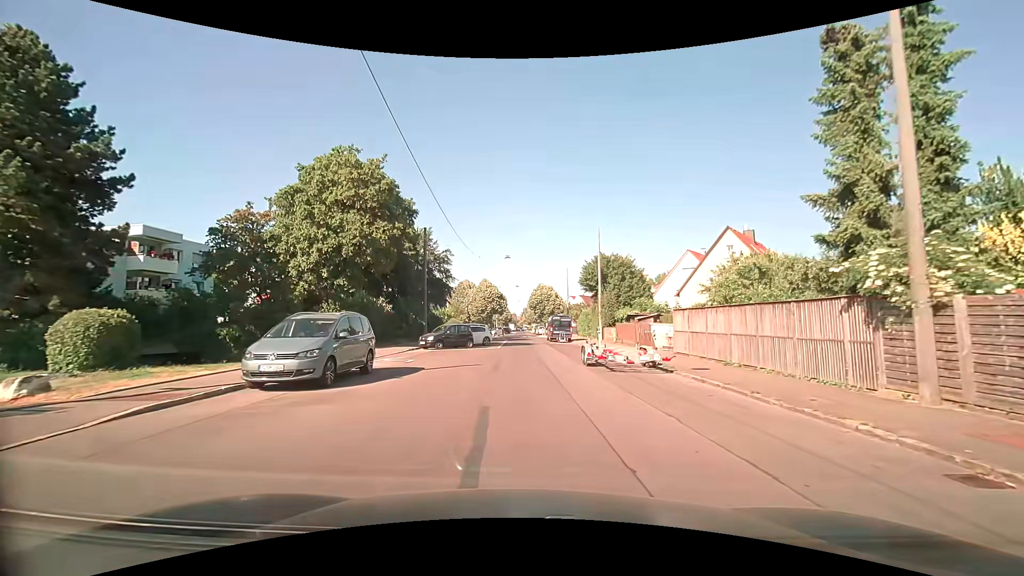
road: residential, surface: asphalt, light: Day
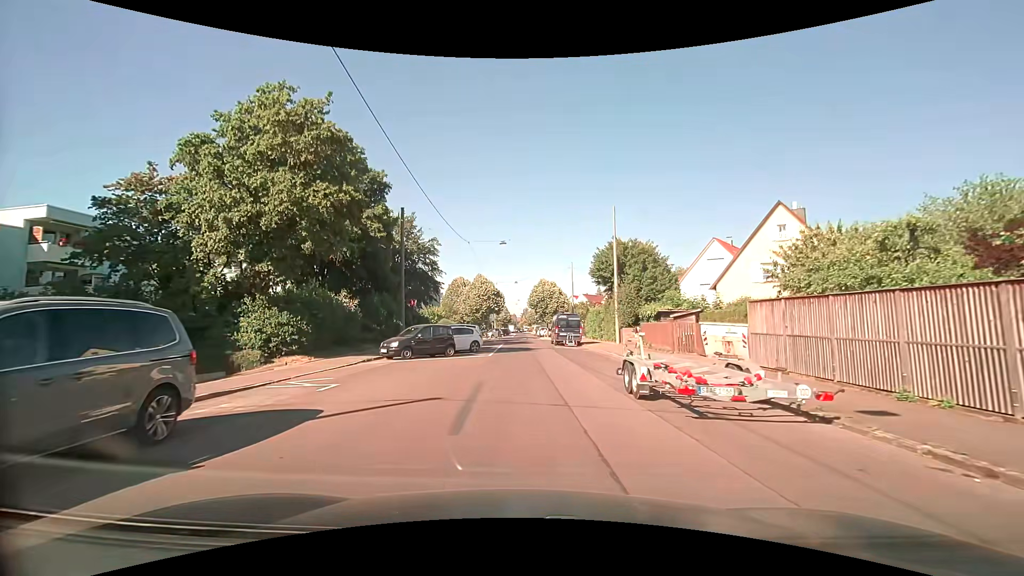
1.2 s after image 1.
(0.0, +8.1) m; 0°
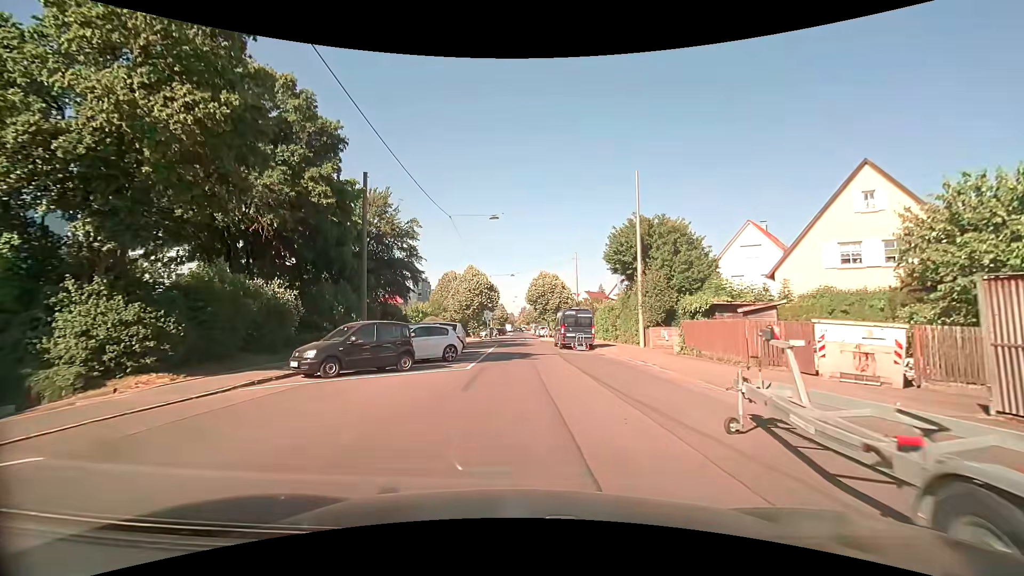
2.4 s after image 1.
(0.0, +8.3) m; 0°
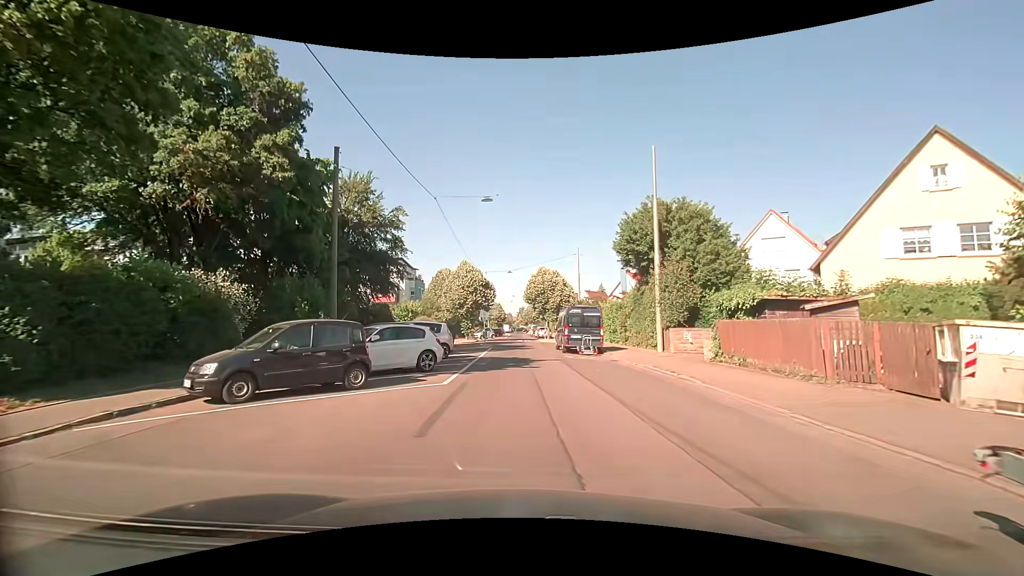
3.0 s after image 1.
(0.0, +4.2) m; 0°
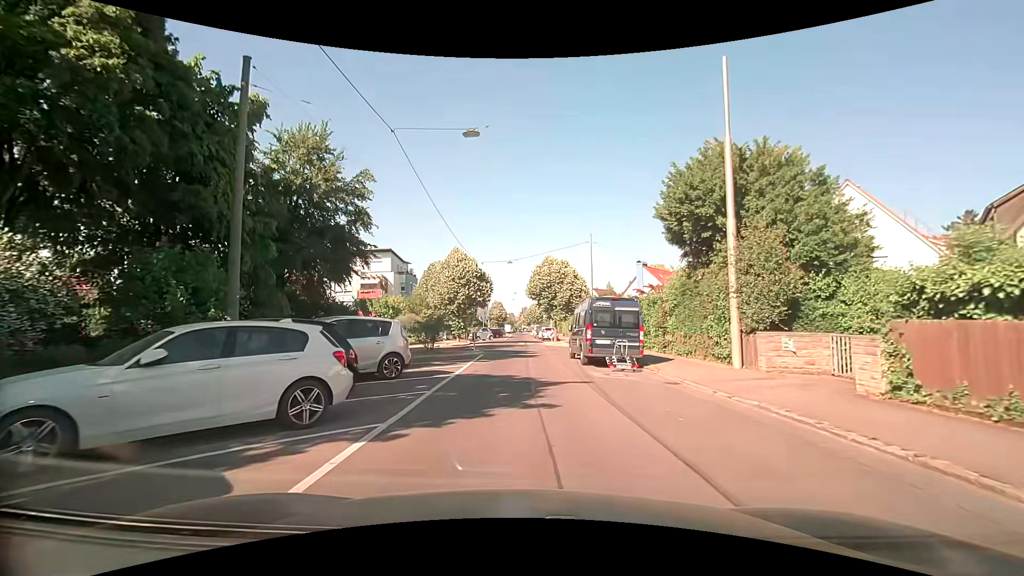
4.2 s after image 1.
(0.0, +8.5) m; 0°
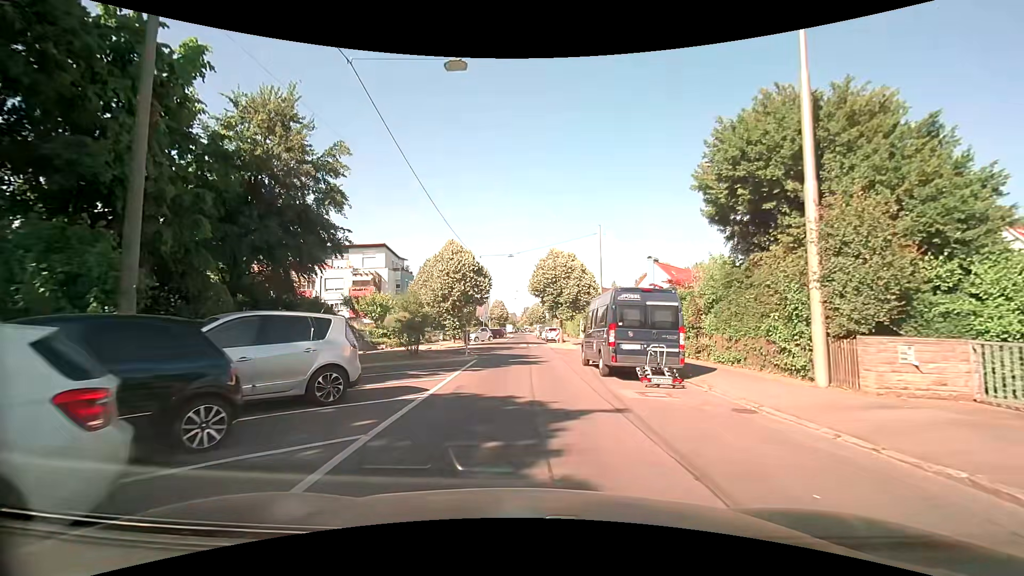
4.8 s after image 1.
(0.0, +4.3) m; 0°
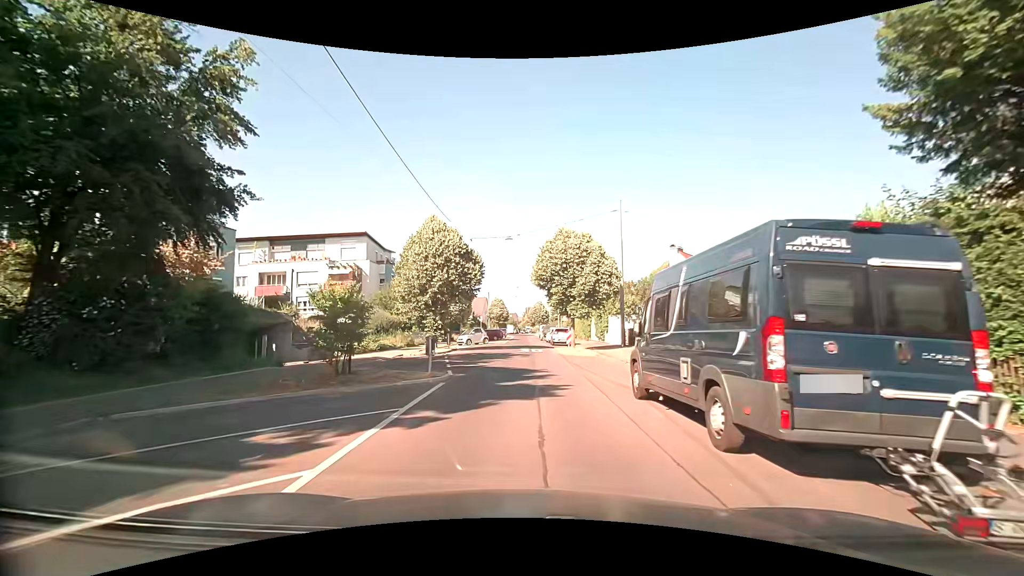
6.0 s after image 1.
(-0.1, +8.7) m; 0°
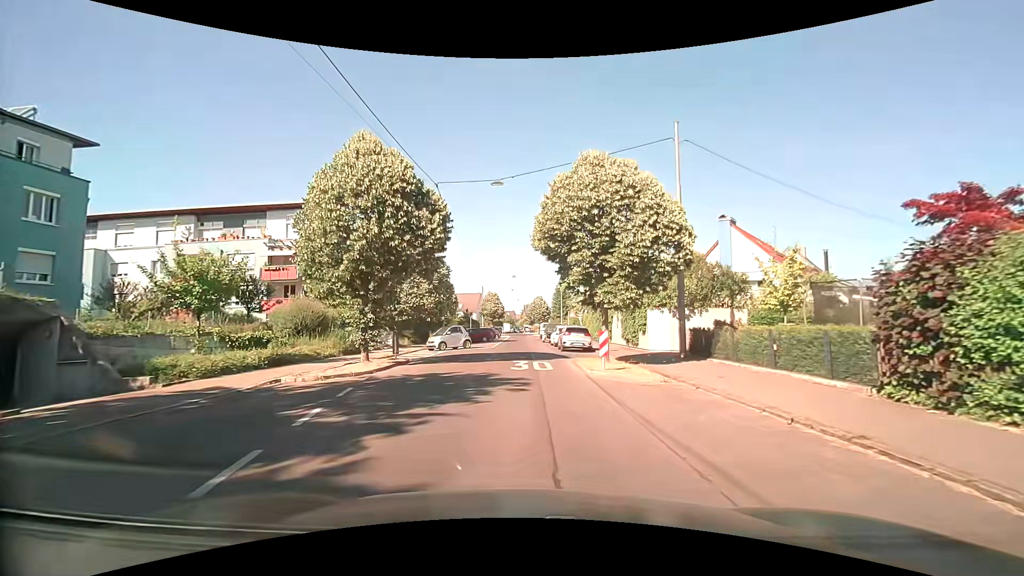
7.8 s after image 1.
(-0.1, +13.2) m; 0°
(0, +10) (0, +20) (0, +30) (0, +40) (0, +50) (0, +60) (0, +70) (0, +80) (0, +90) (0, +100) m
